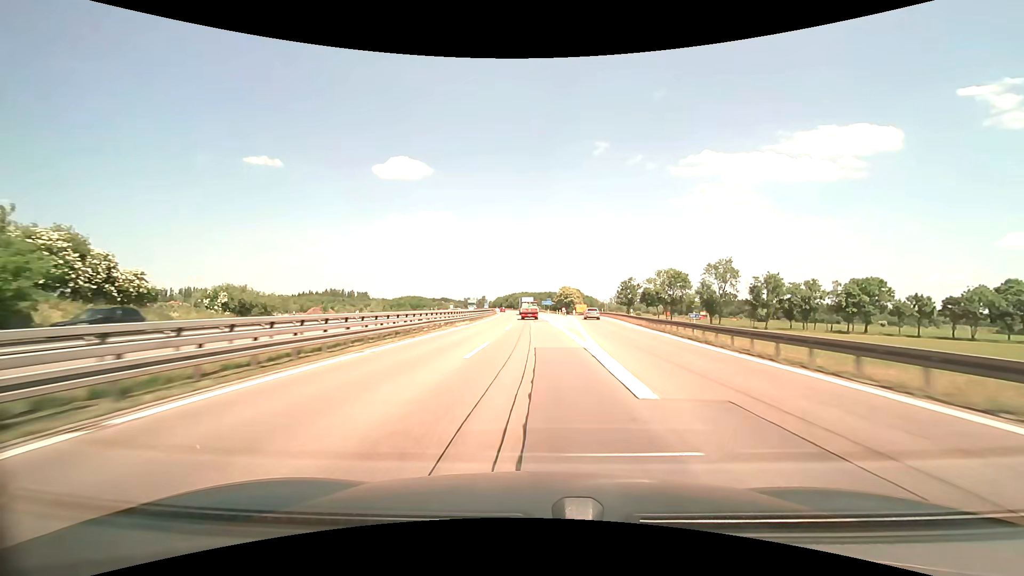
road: motorway_link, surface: asphalt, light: Day
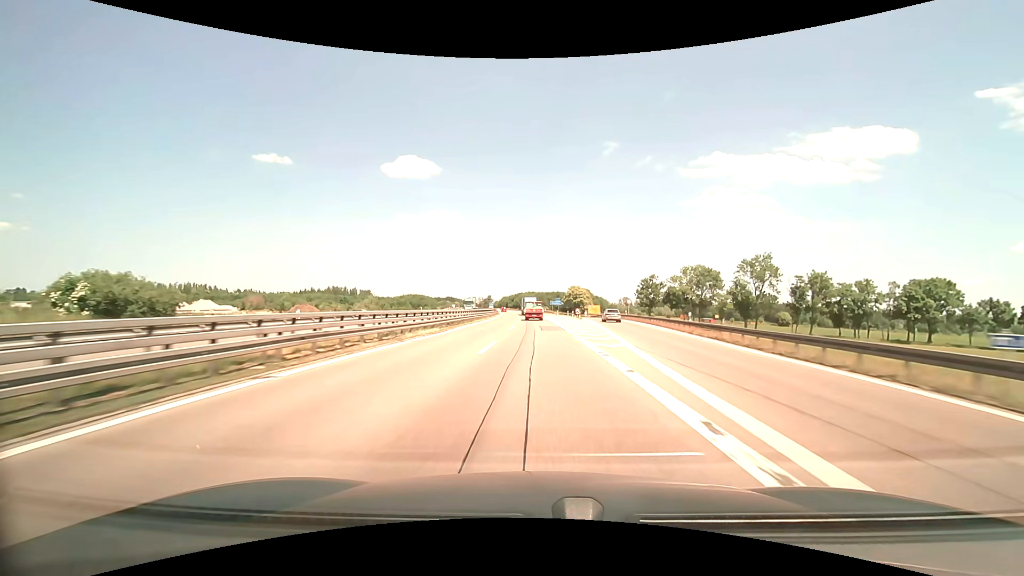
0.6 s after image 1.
(-0.1, +17.3) m; 0°
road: motorway
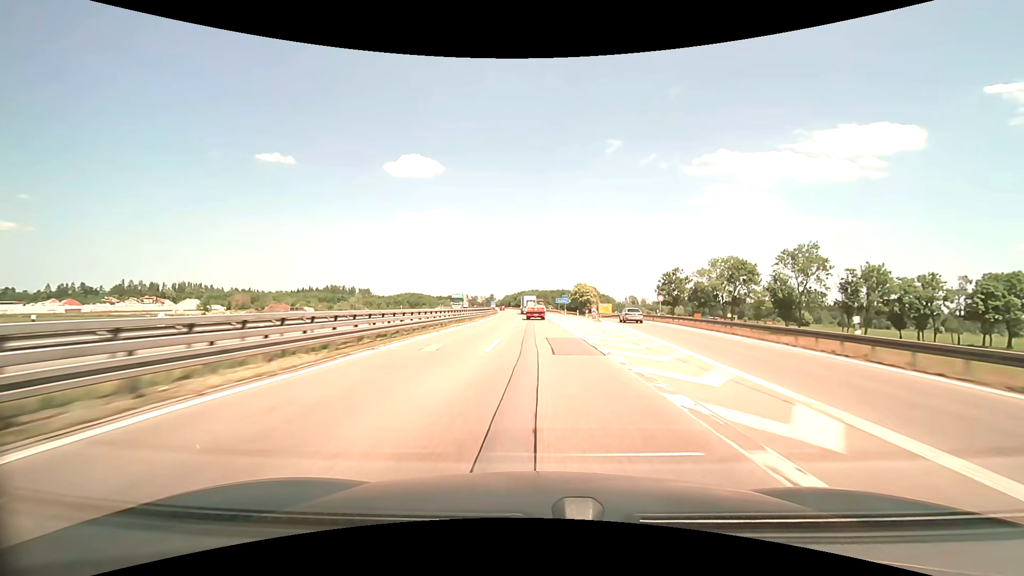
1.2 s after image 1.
(-0.2, +17.0) m; -1°
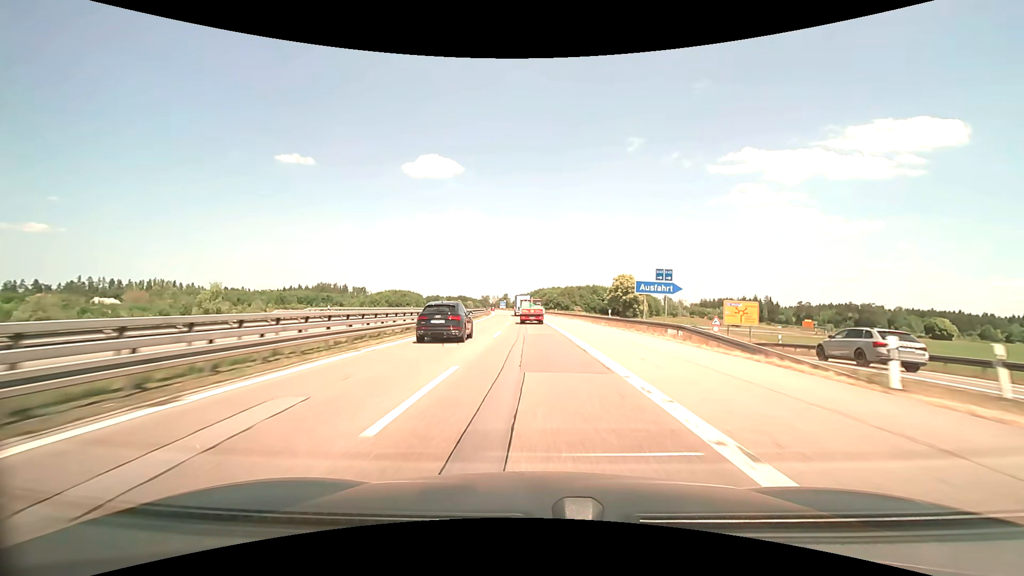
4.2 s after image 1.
(-1.9, +81.6) m; -3°
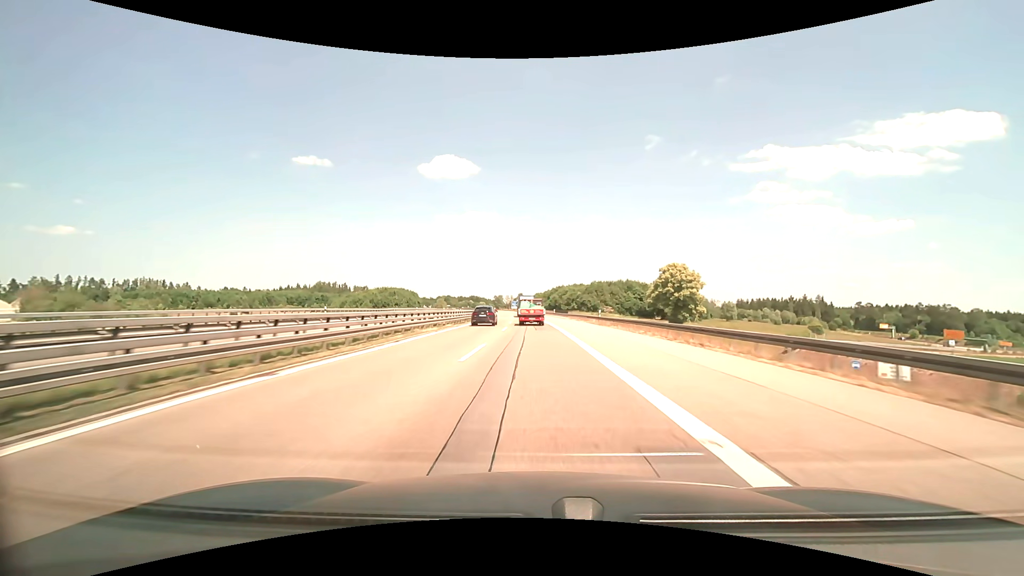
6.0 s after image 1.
(-0.8, +46.2) m; -2°
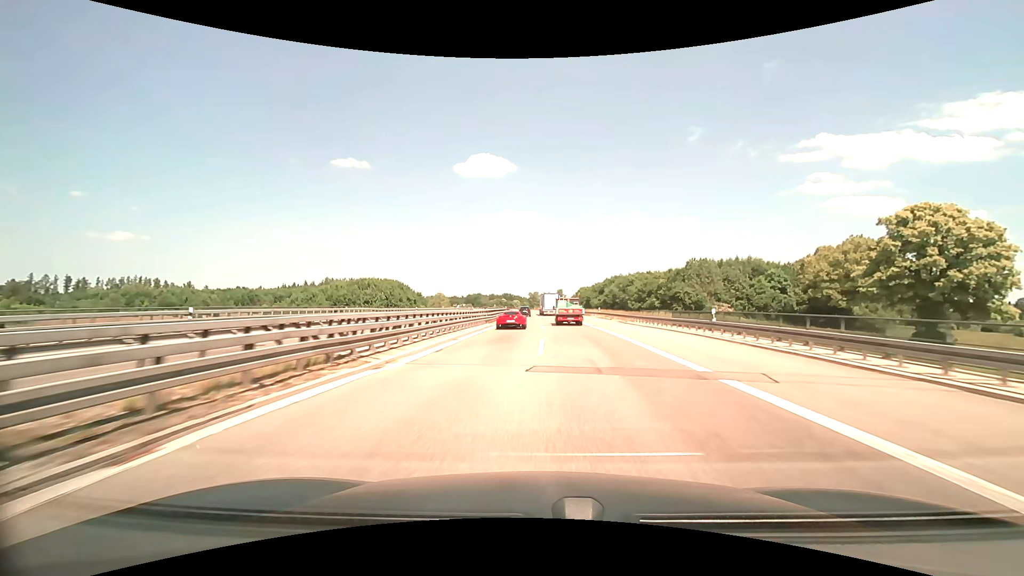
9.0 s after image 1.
(-2.6, +74.1) m; -4°
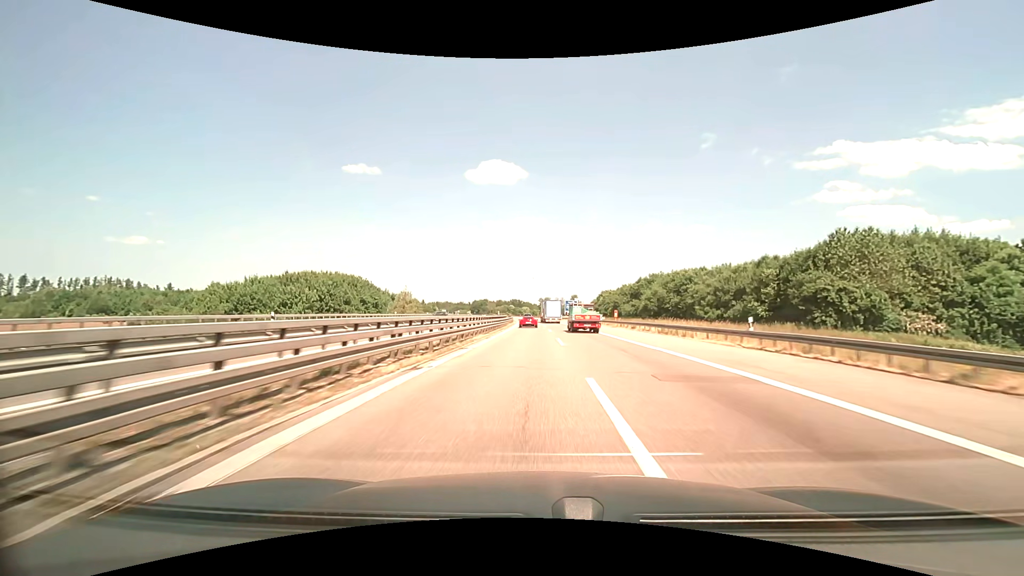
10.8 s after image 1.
(-0.6, +46.2) m; -2°
(0, +10) (0, +20) (0, +30) (0, +40) (0, +50) (0, +60) (-1, +70) (-1, +80) (-1, +90) (-1, +100) m
